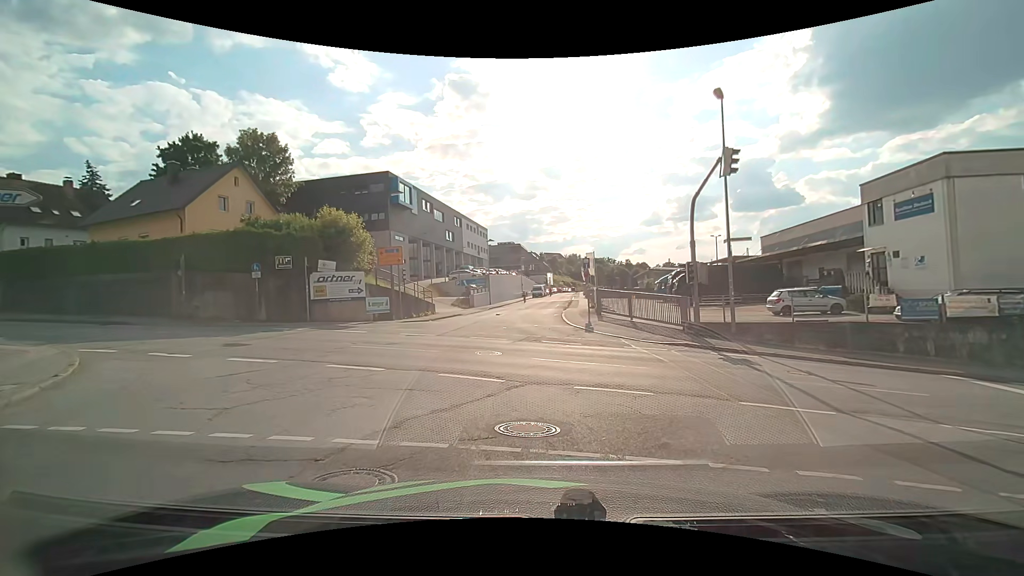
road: residential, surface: asphalt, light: Day
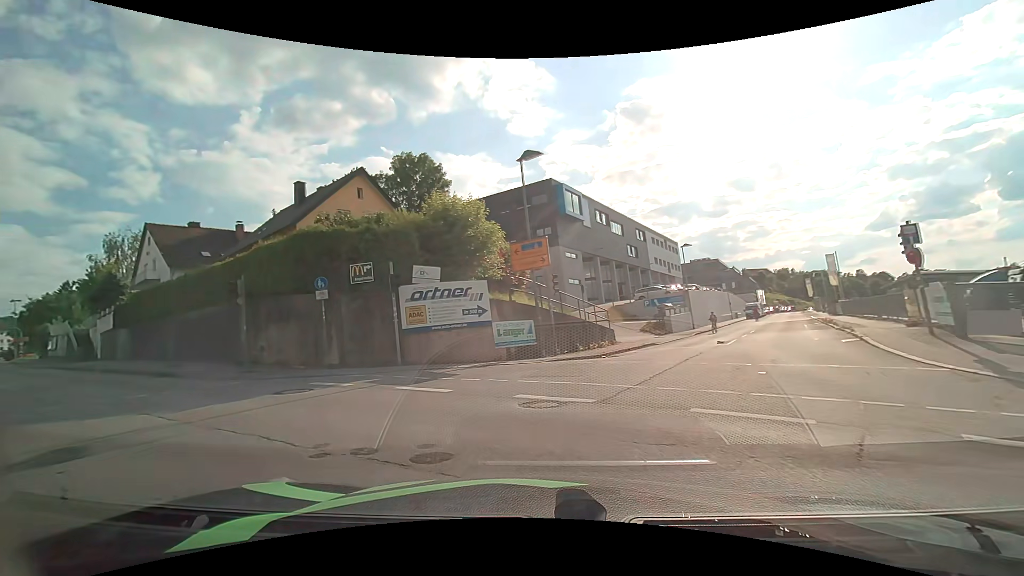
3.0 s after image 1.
(-1.3, +12.4) m; -21°
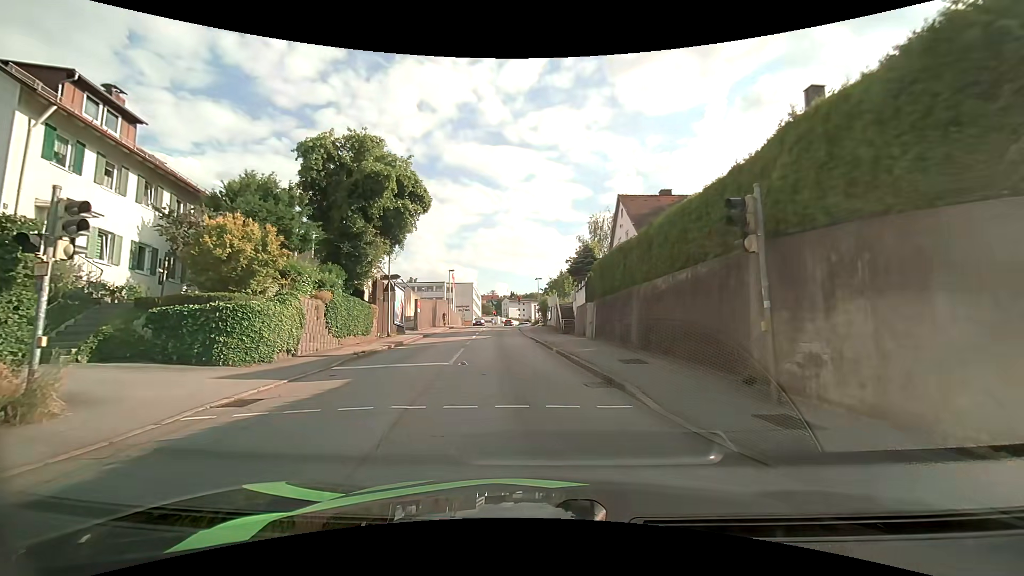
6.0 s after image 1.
(-5.5, +10.8) m; -51°
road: tertiary
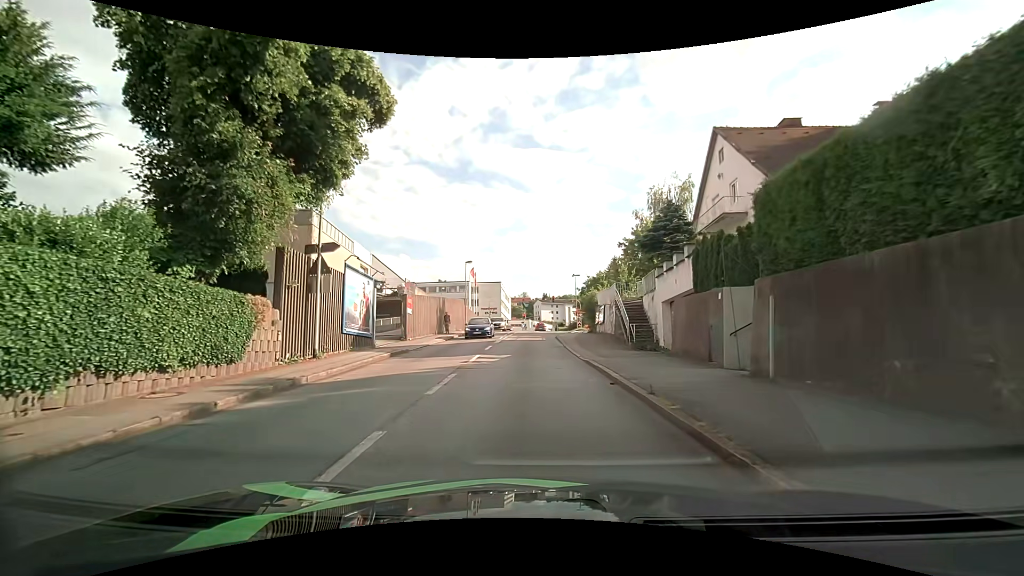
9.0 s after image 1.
(-0.7, +15.3) m; -3°
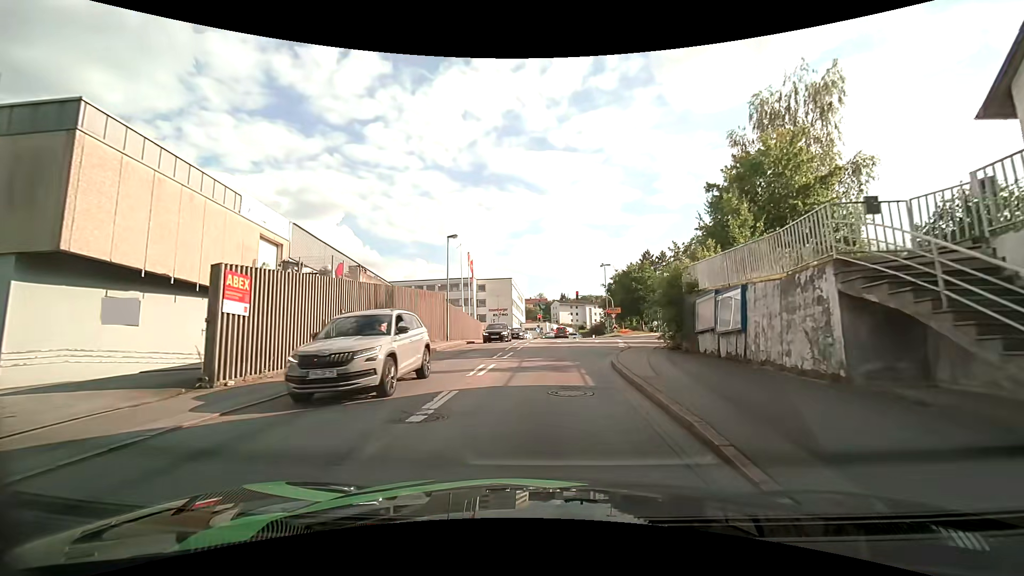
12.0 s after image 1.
(-0.4, +20.0) m; -2°
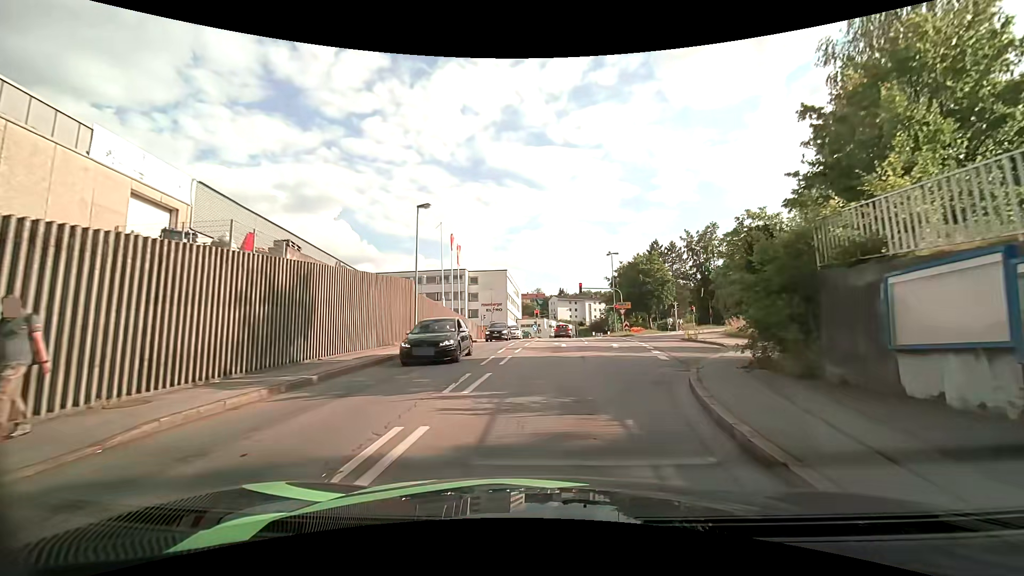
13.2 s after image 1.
(0.0, +9.0) m; 0°
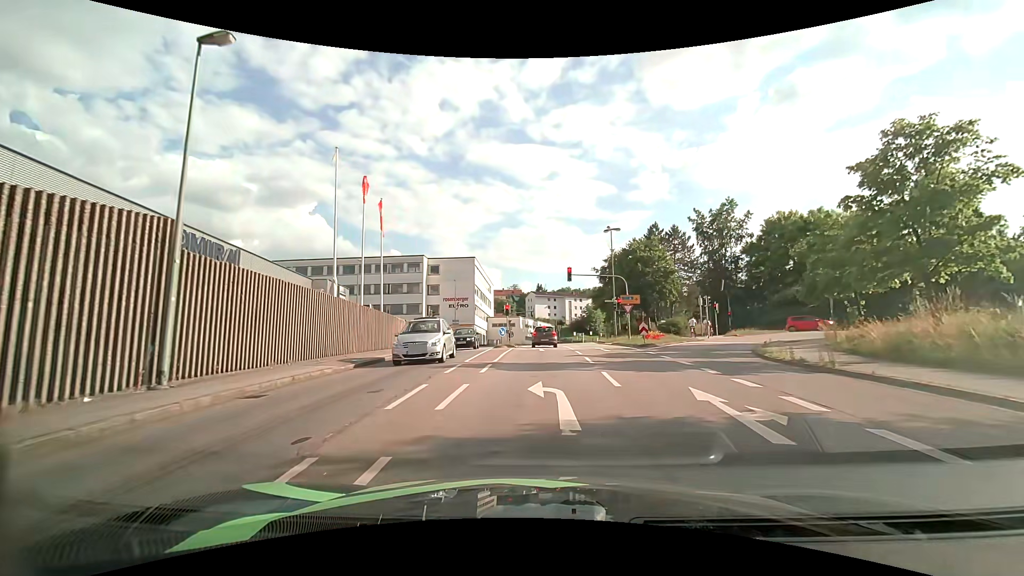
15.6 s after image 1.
(+0.4, +16.9) m; +3°
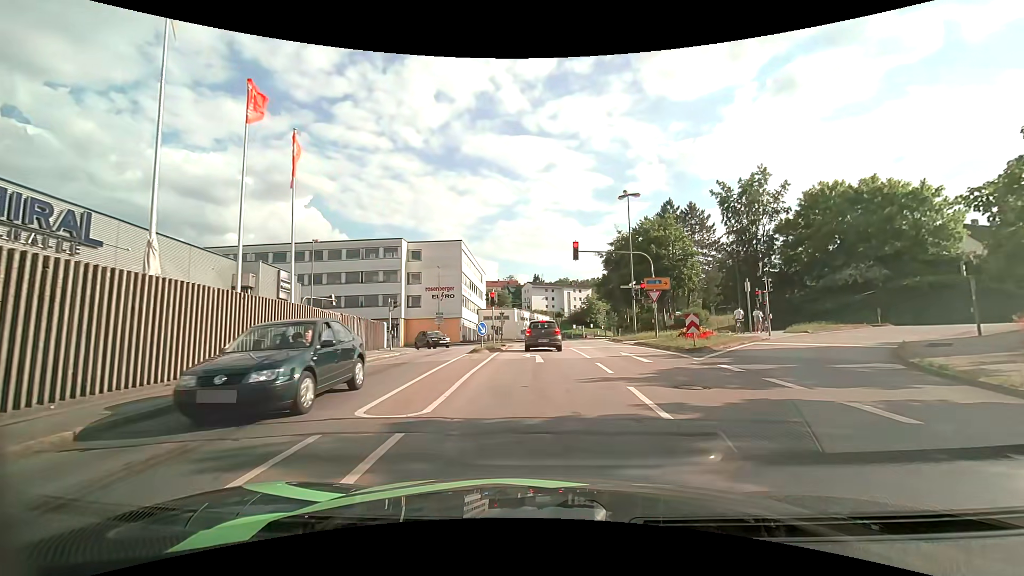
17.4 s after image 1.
(0.0, +10.1) m; 0°
